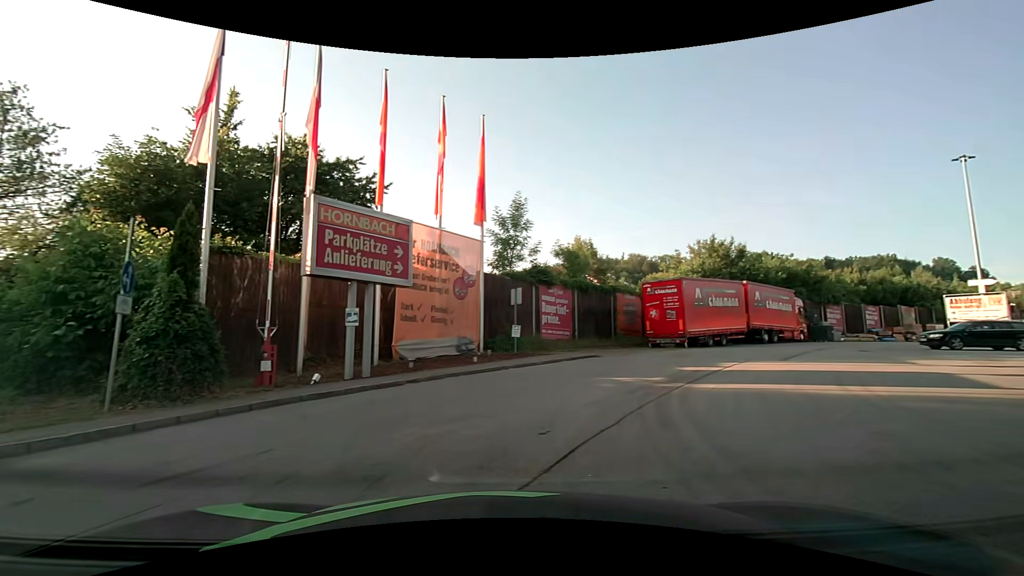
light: Day
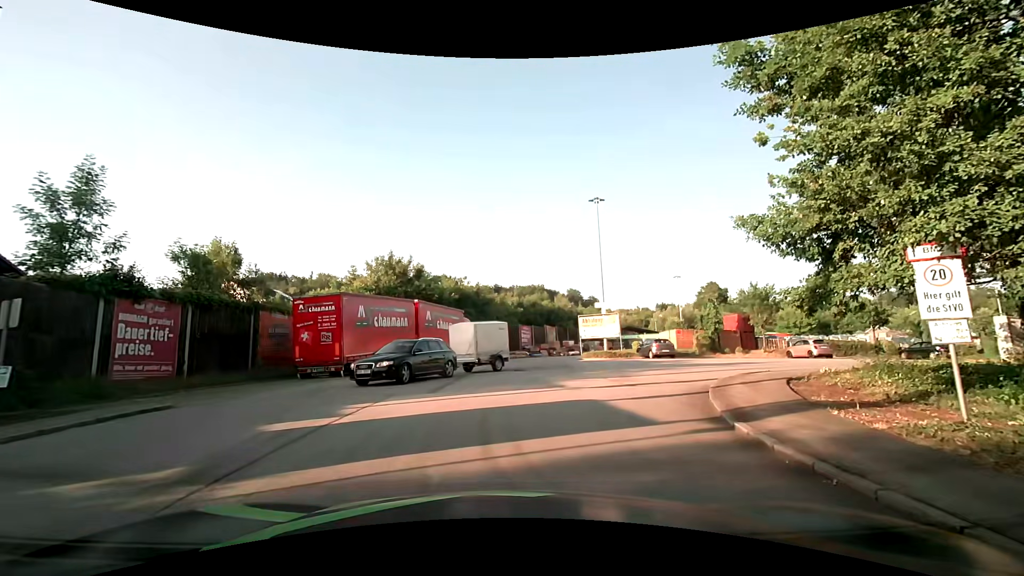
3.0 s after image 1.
(+1.8, +4.8) m; +34°
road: service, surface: paved
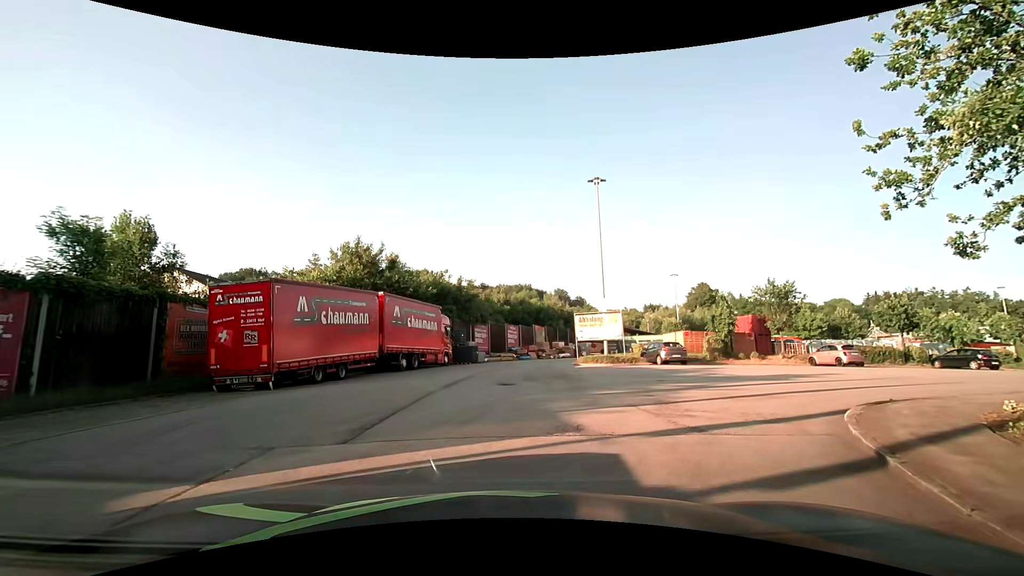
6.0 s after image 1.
(0.0, +5.4) m; +1°
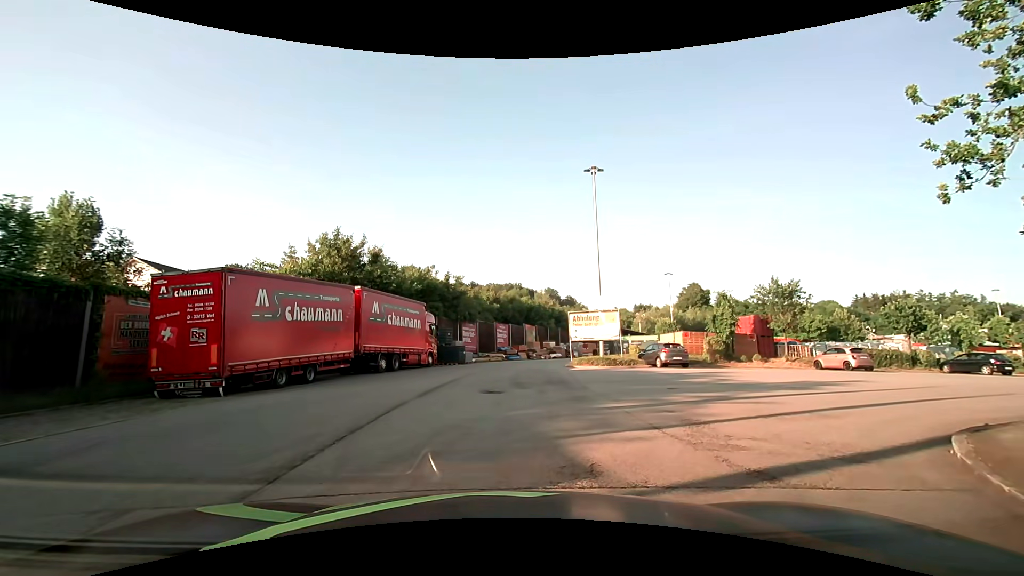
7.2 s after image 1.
(0.0, +2.3) m; +1°
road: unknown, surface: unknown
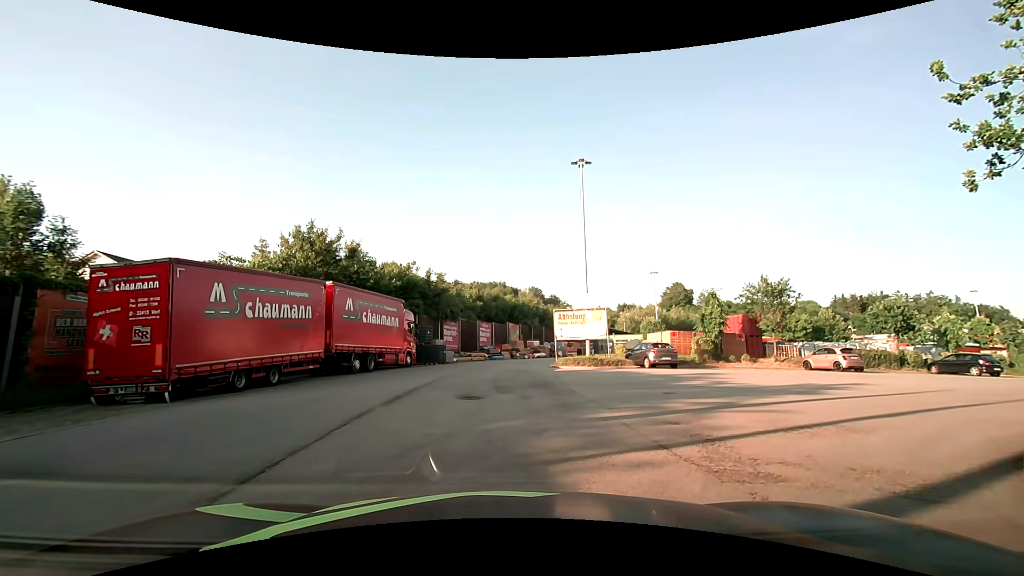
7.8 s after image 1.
(0.0, +1.4) m; +3°
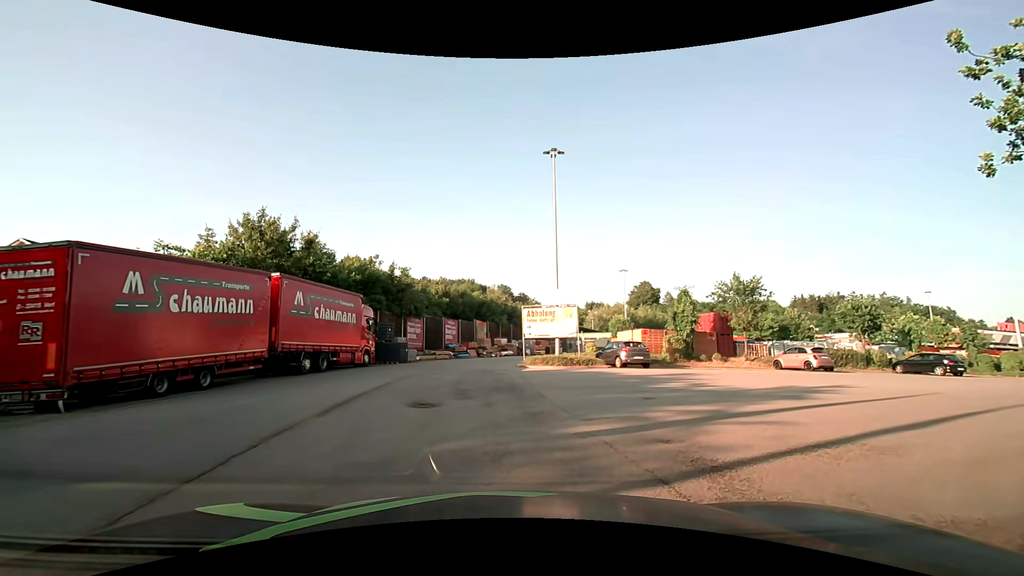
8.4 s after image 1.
(0.0, +1.6) m; +3°
